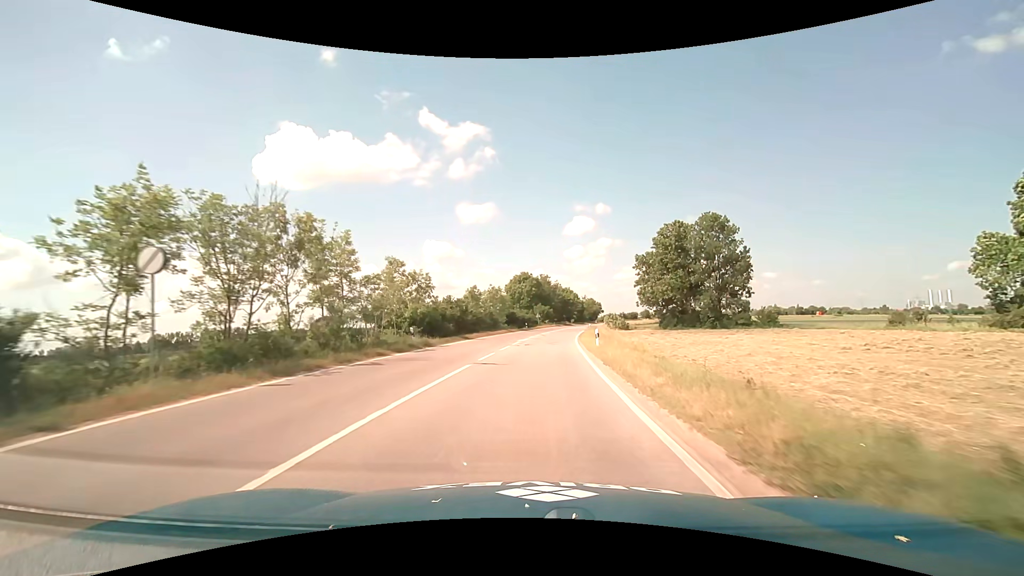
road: primary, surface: asphalt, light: Day
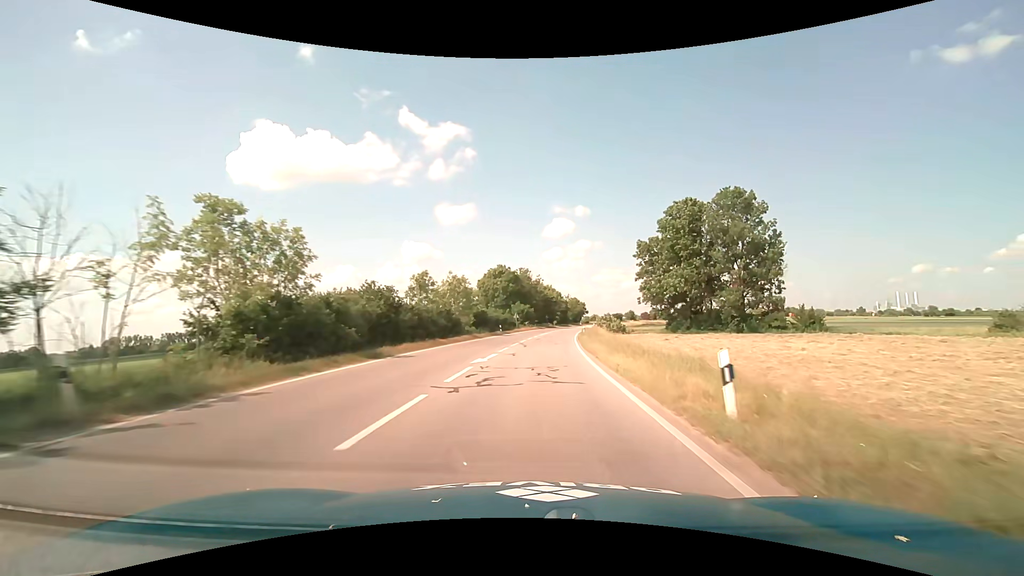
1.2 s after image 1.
(+0.4, +18.5) m; +2°
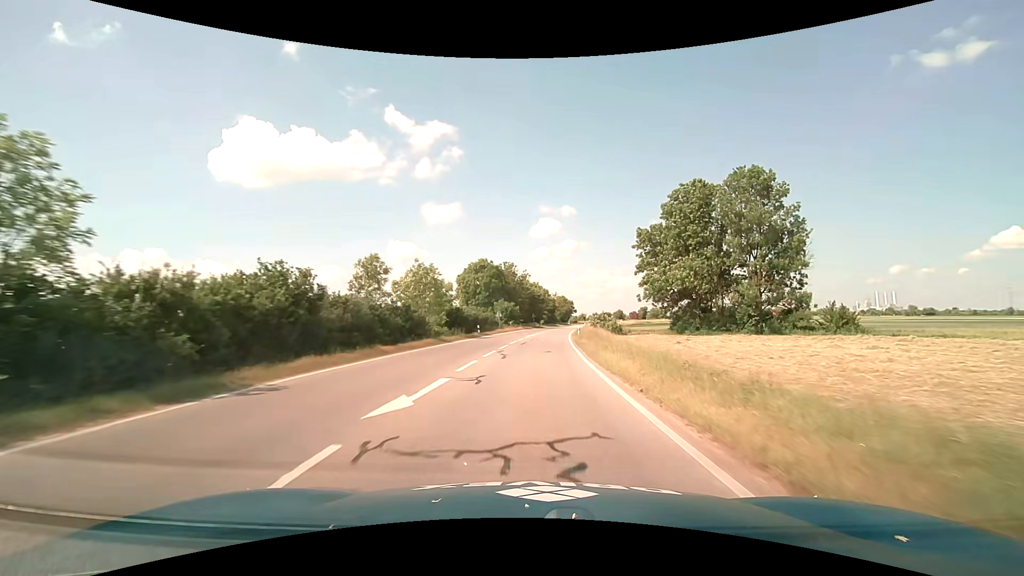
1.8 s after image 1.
(+0.1, +9.8) m; +1°
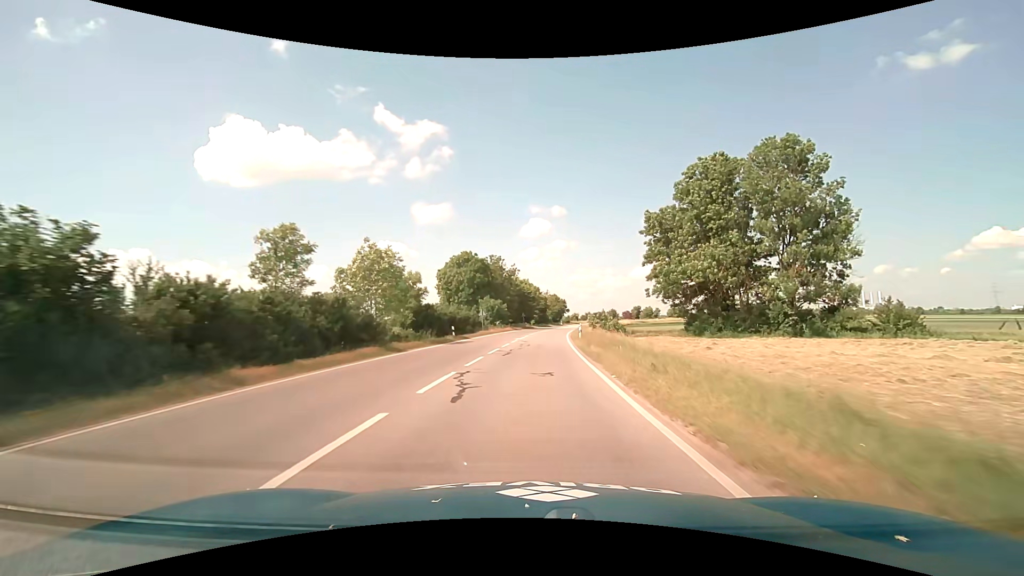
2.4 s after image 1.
(+0.2, +10.1) m; +1°
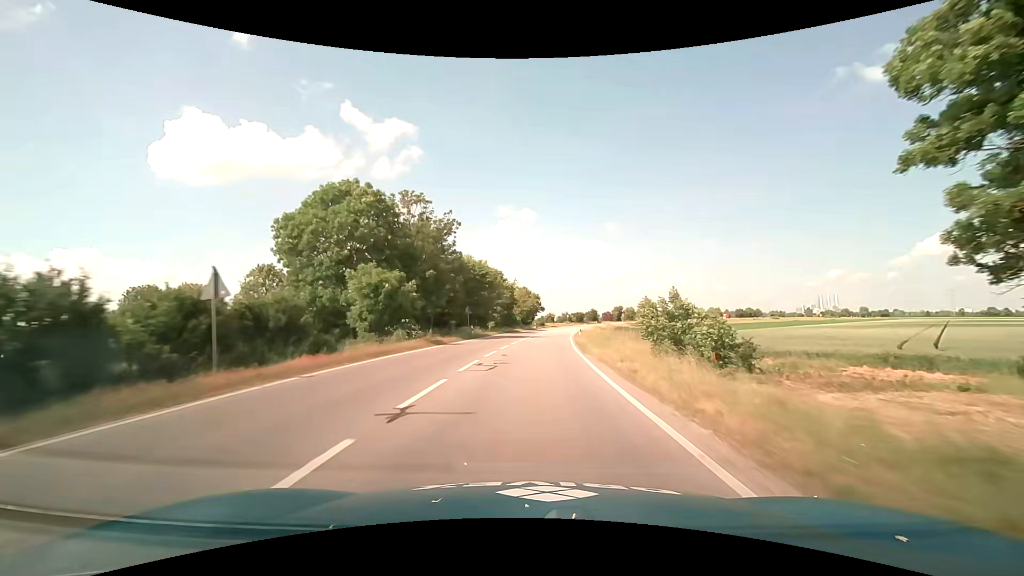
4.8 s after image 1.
(+1.6, +43.8) m; +4°
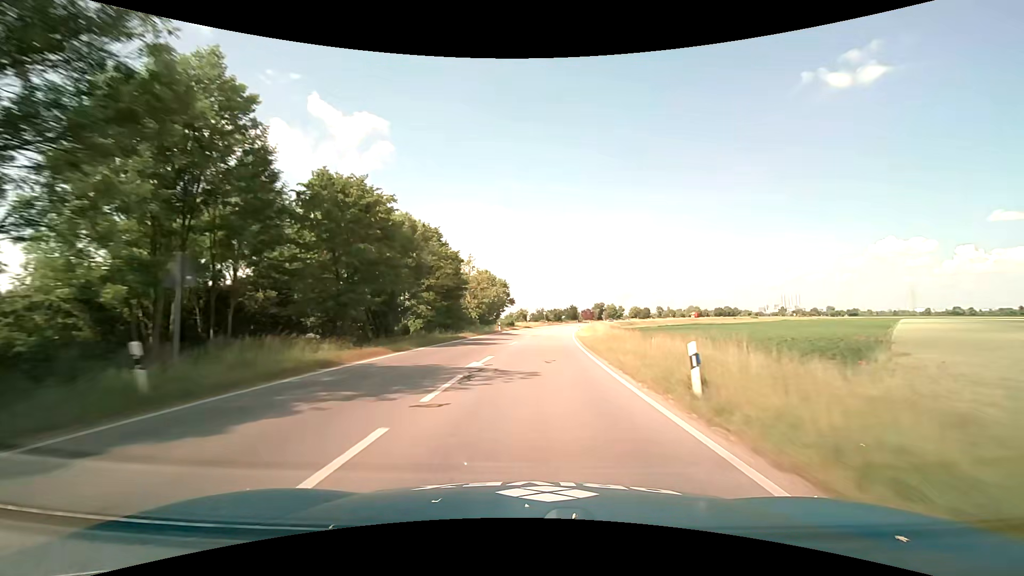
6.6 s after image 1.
(+0.8, +35.6) m; +3°
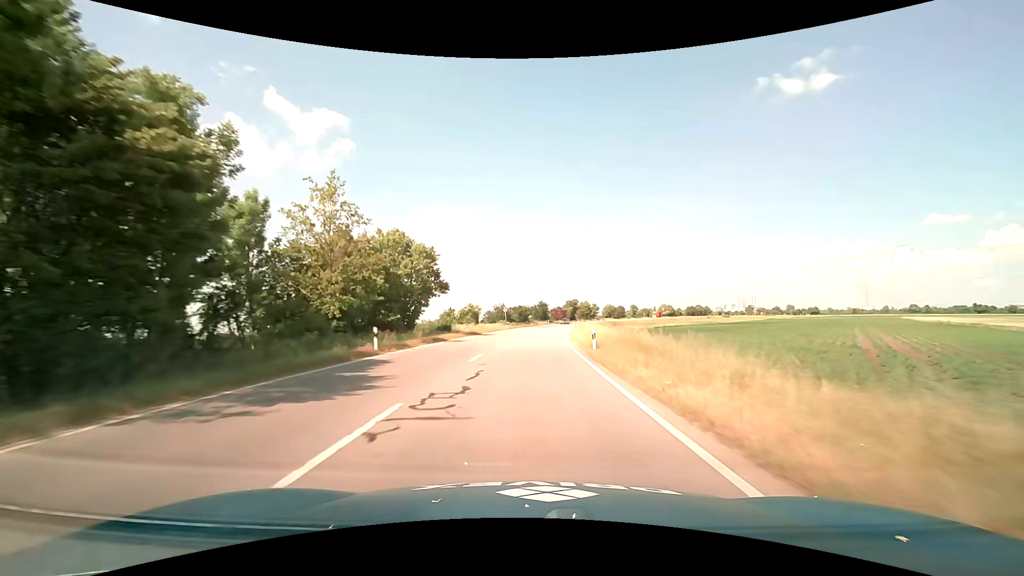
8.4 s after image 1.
(+1.3, +37.2) m; +4°
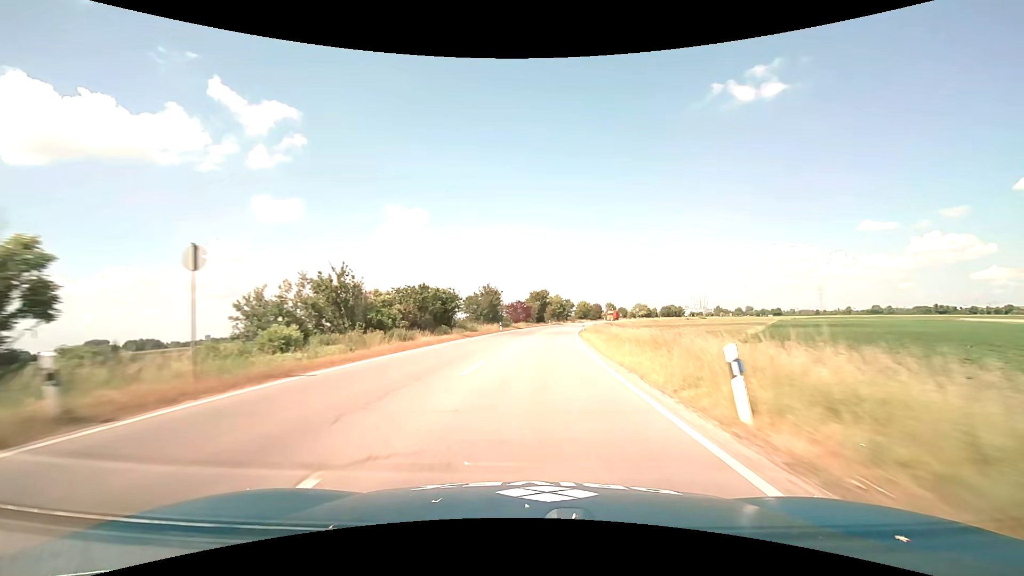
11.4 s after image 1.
(+2.7, +64.4) m; +5°
(0, +10) (0, +20) (+1, +30) (+1, +40) (+2, +50) (+3, +60) (+5, +70) (+6, +80) (+8, +90) (+10, +99) m
